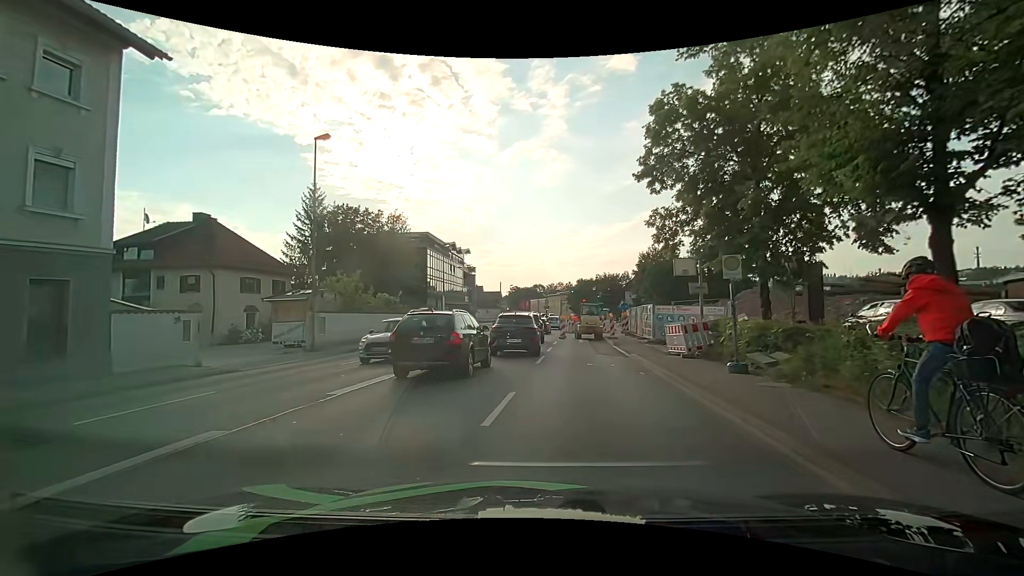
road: primary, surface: asphalt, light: Day
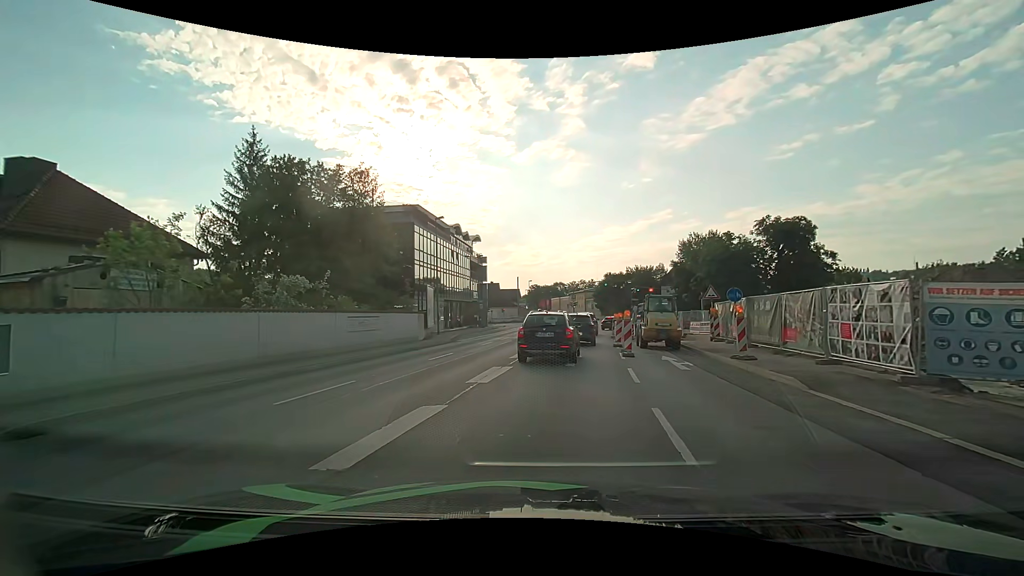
(-0.6, +16.6) m; -3°
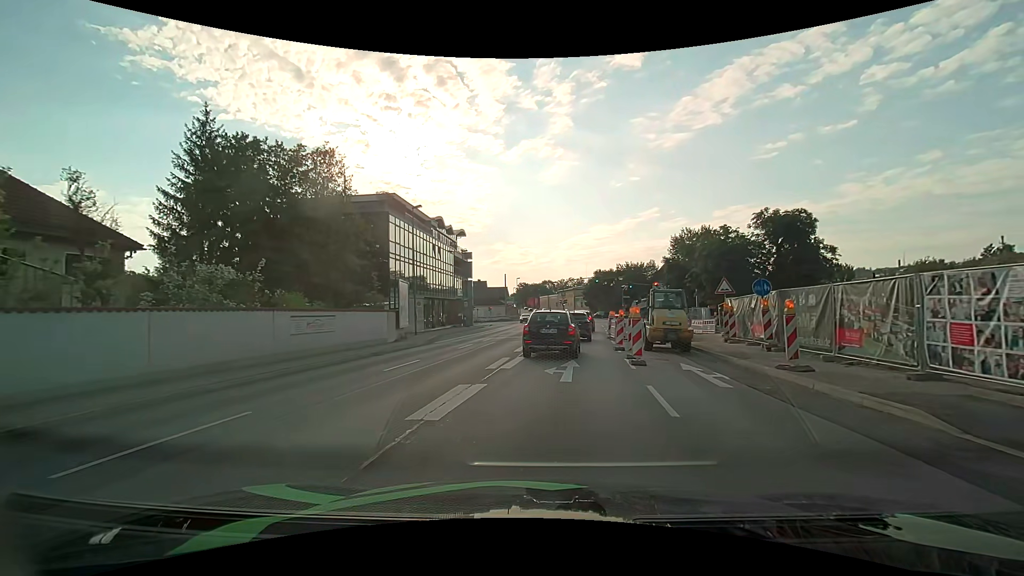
(+0.1, +3.9) m; +2°
(0, +10) (+1, +20) (+2, +30) (+3, +40) (+6, +50) (+8, +59) (+10, +69) (+10, +79) (+11, +89) (+11, +99) m
